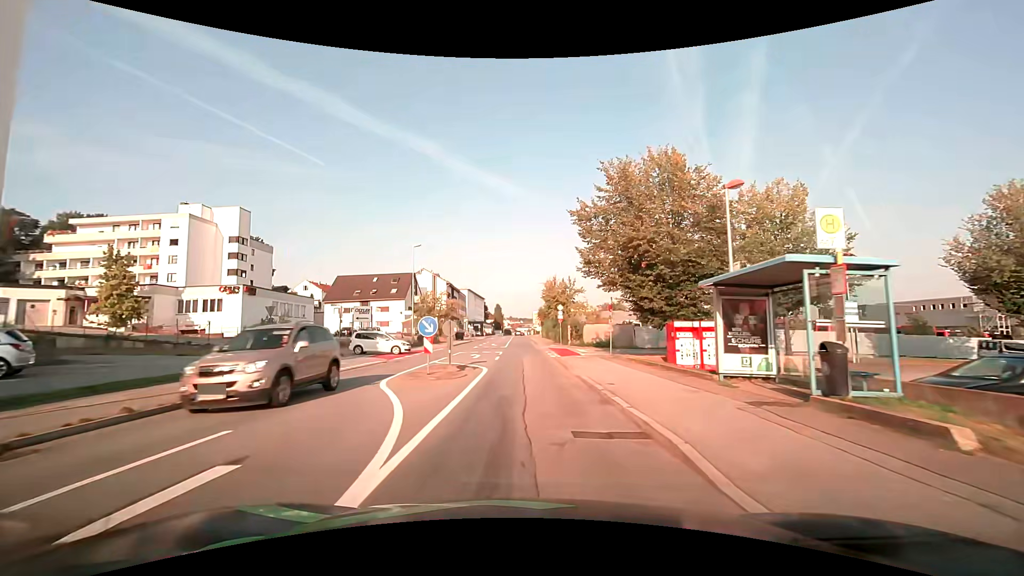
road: tertiary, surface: asphalt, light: Day
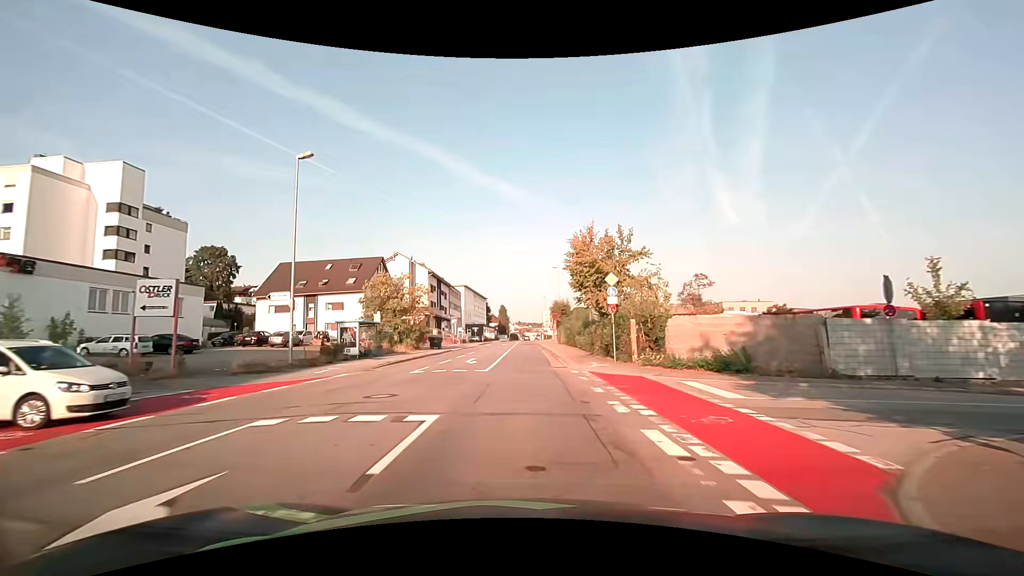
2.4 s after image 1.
(-0.3, +26.7) m; -2°
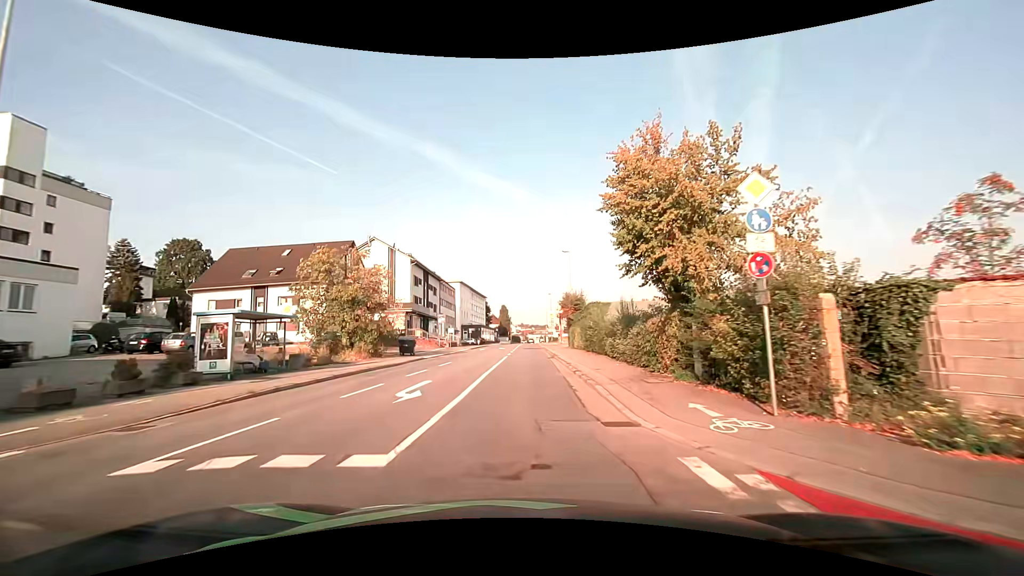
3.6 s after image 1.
(+0.2, +13.6) m; 0°
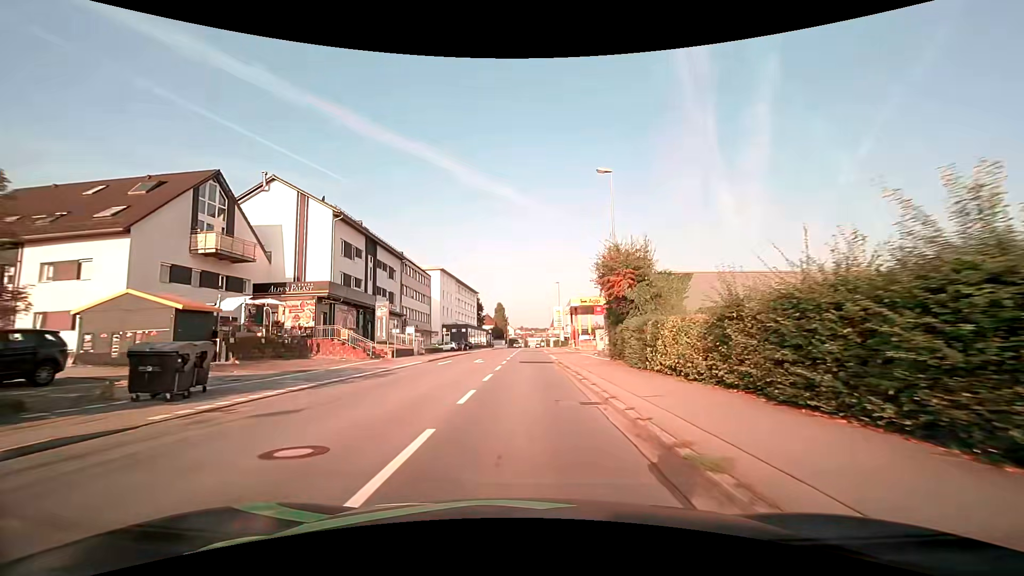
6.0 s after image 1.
(0.0, +26.3) m; 0°
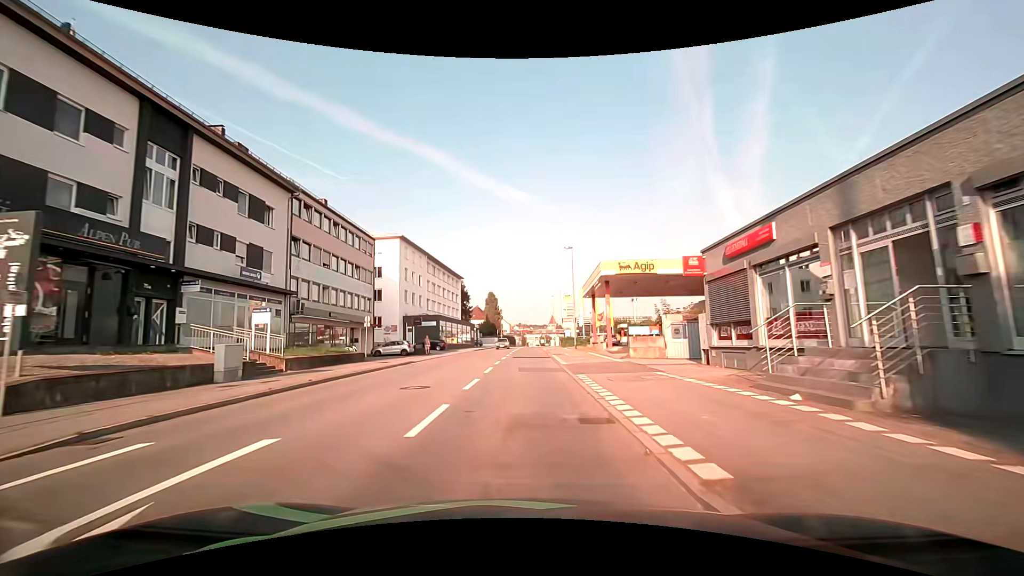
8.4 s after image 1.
(+0.1, +27.4) m; 0°
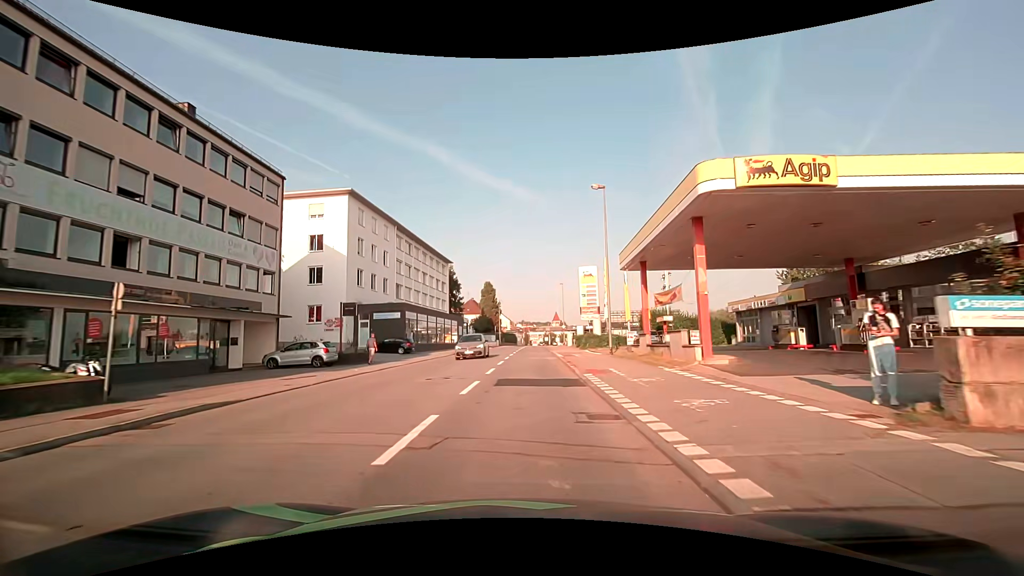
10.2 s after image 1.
(-0.1, +19.1) m; -1°
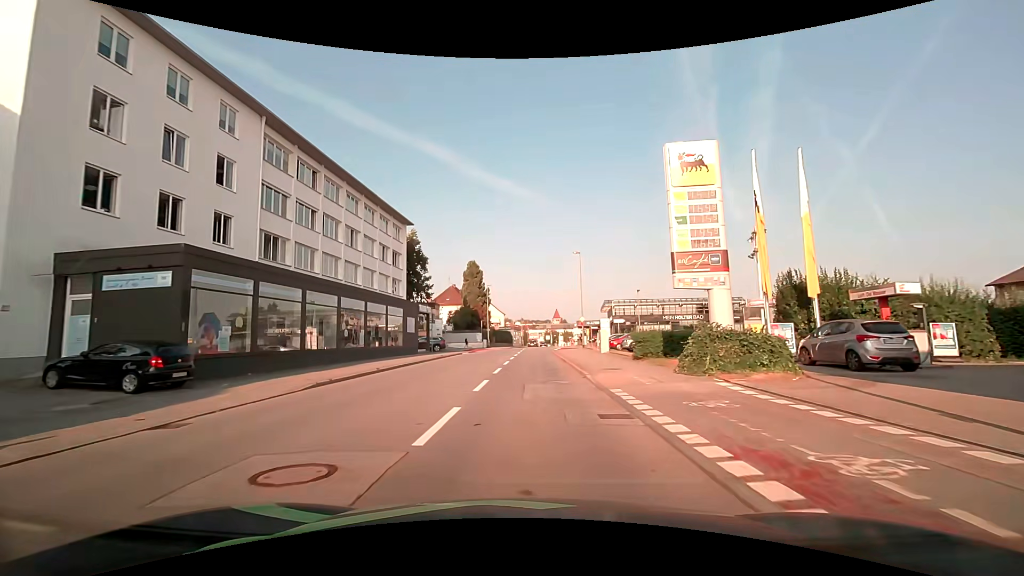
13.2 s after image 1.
(+0.2, +28.9) m; +1°
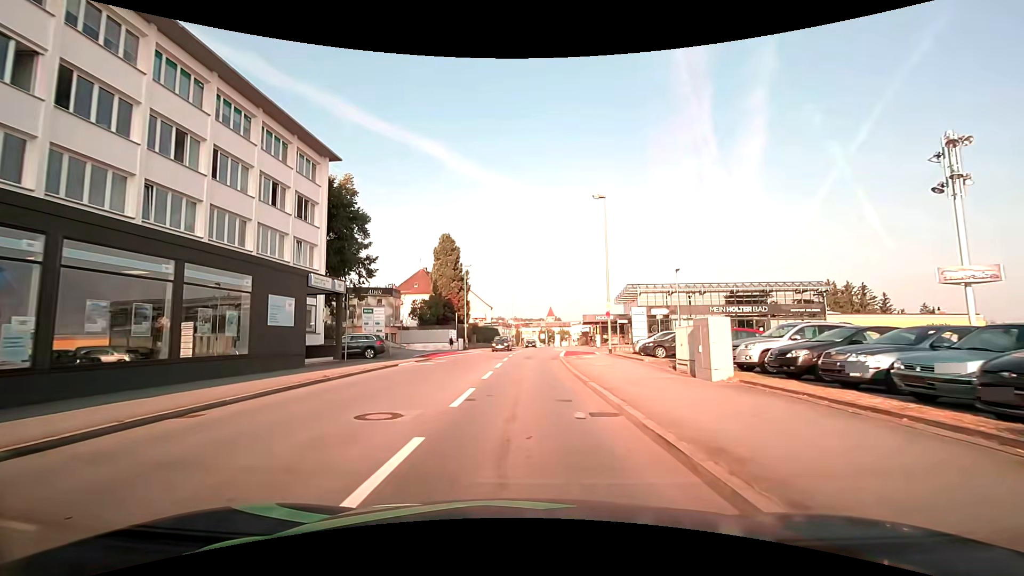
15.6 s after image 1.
(0.0, +20.3) m; 0°
(0, +10) (0, +20) (+1, +30) (+3, +39) (+12, +42) (+22, +42) (+32, +41) (+42, +42) (+52, +43) (+62, +42) m
